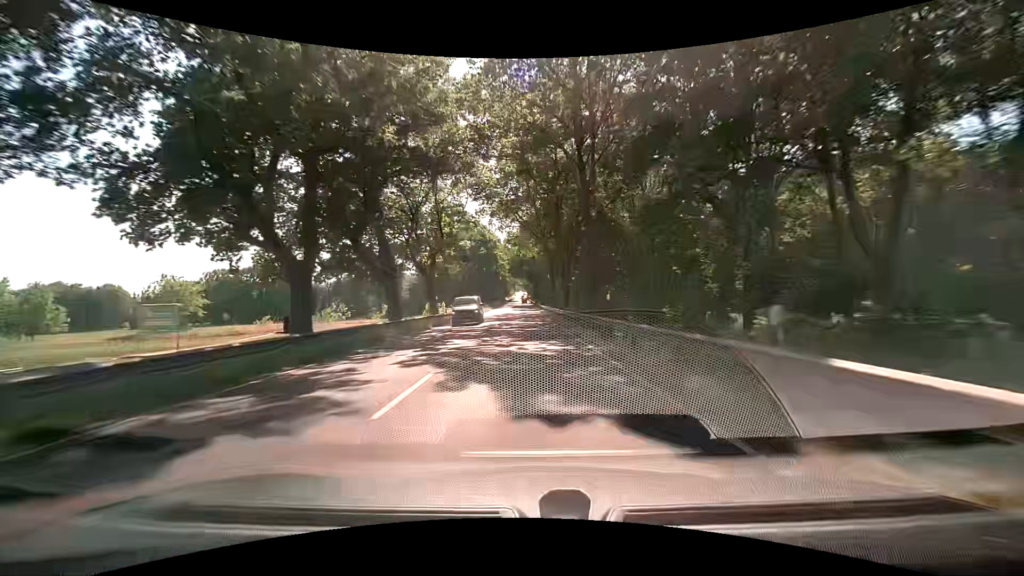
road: primary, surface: asphalt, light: Day
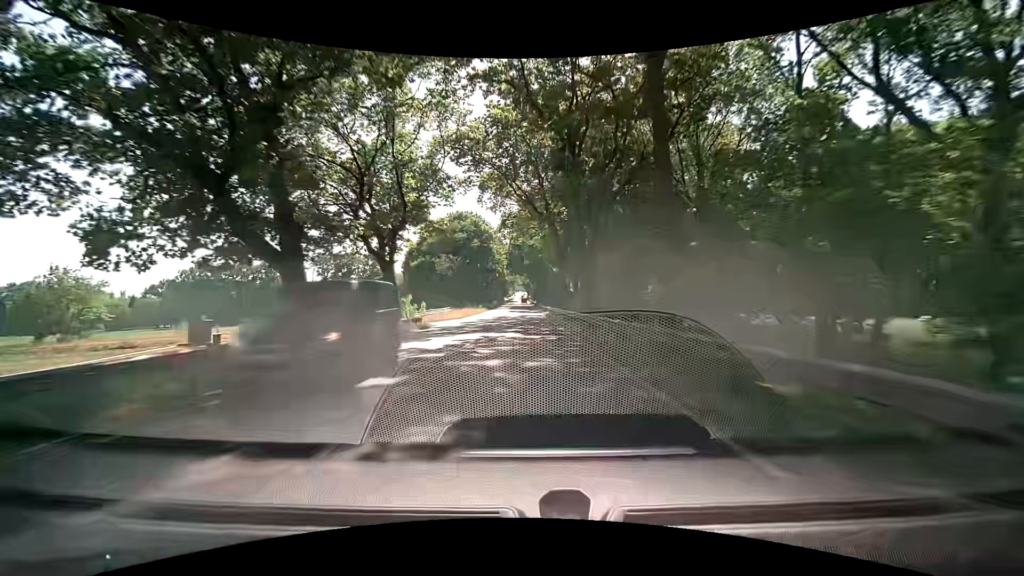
(+0.1, +14.8) m; +1°
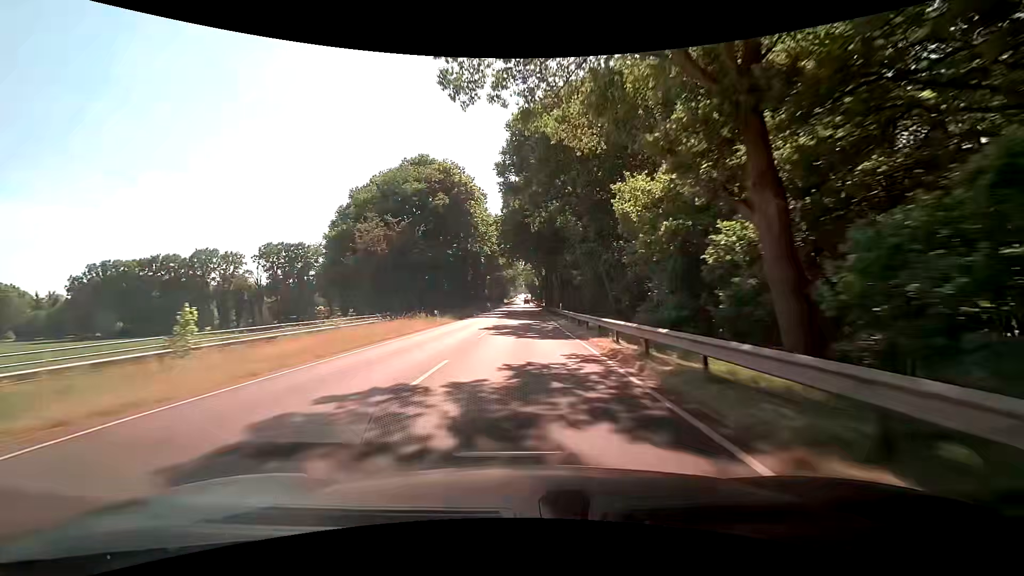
(-0.6, +42.8) m; -1°
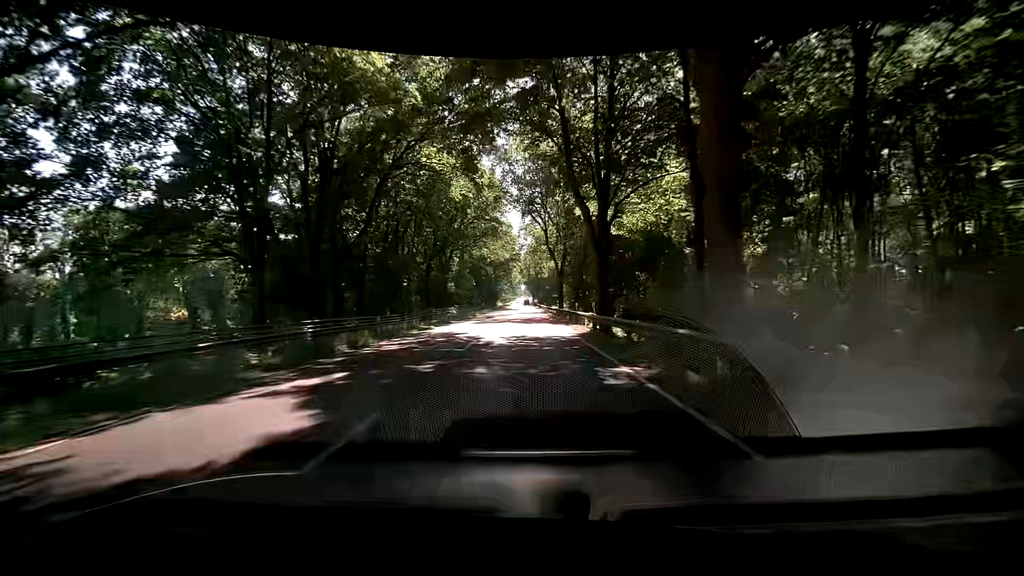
(-0.2, +65.2) m; 0°
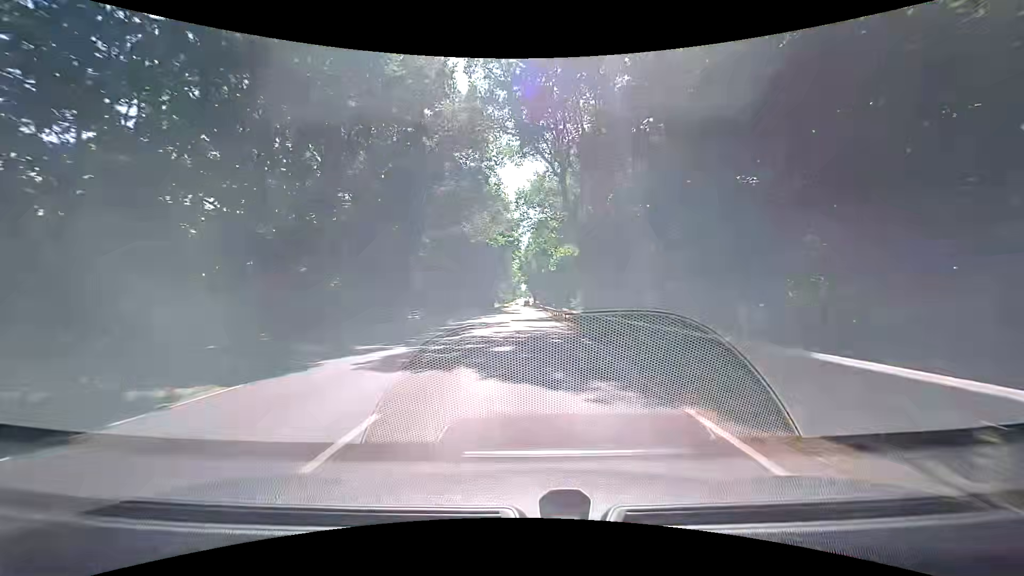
(+0.1, +23.6) m; 0°
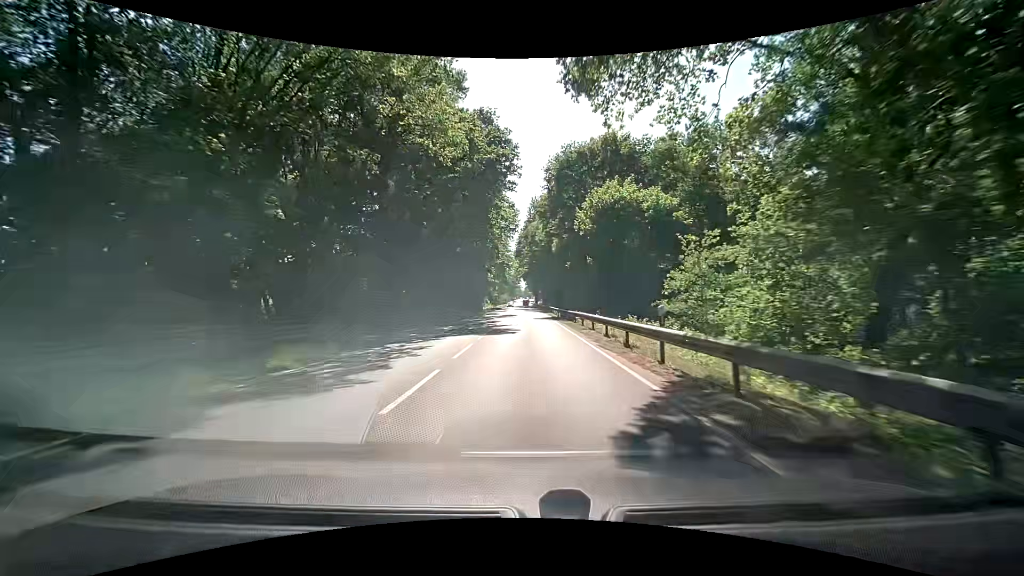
(0.0, +43.7) m; 0°
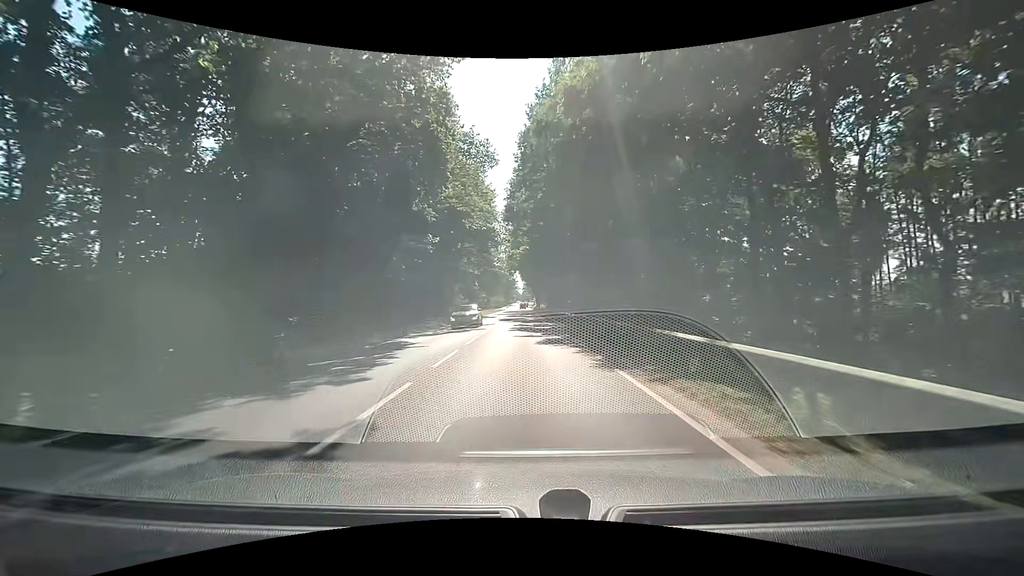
(+0.2, +50.2) m; +1°
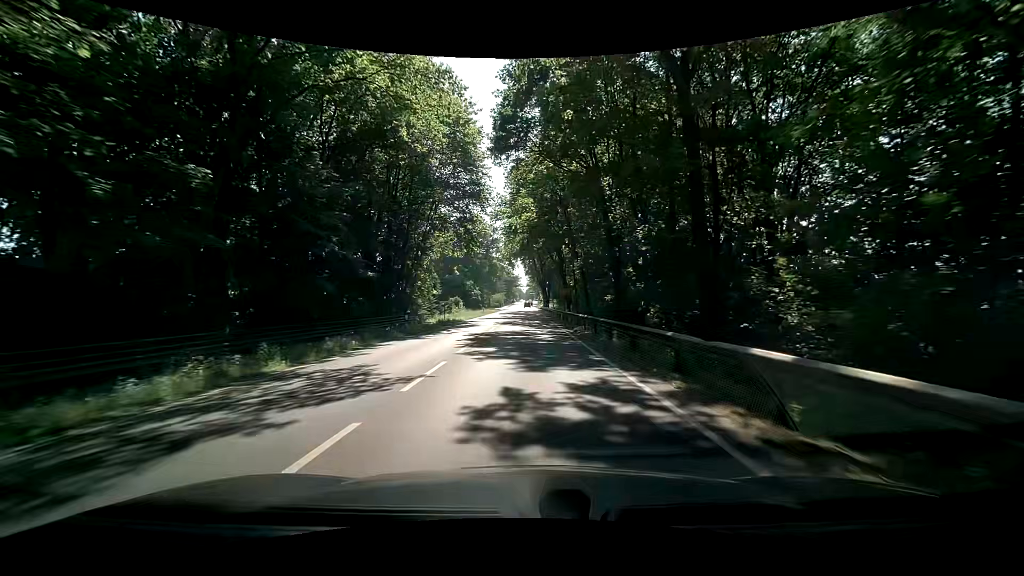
(-0.2, +27.2) m; -1°
(0, +10) (0, +20) (0, +30) (0, +40) (0, +50) (0, +60) (0, +70) (0, +80) (0, +90) (0, +100) m
